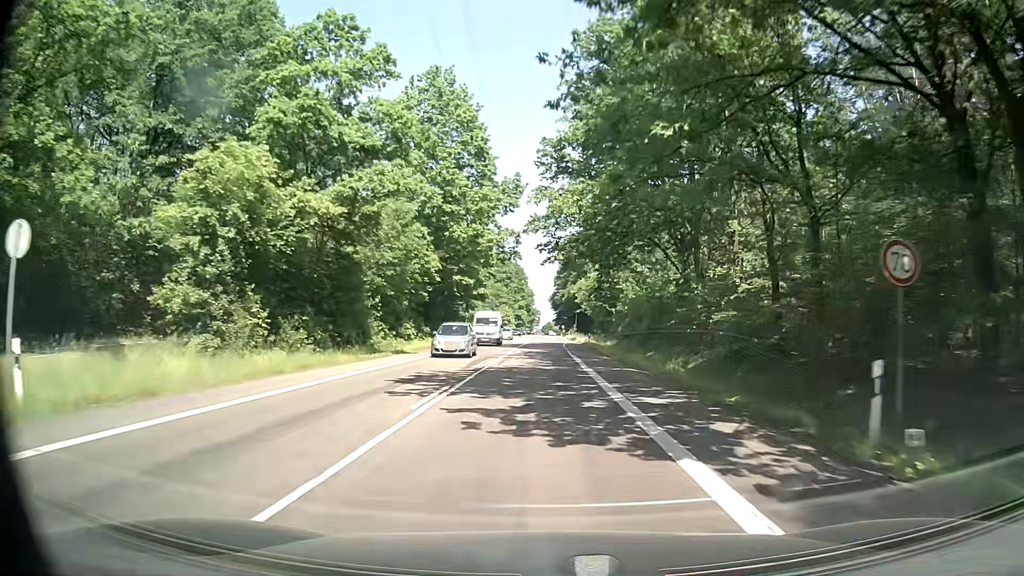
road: secondary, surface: asphalt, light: Day
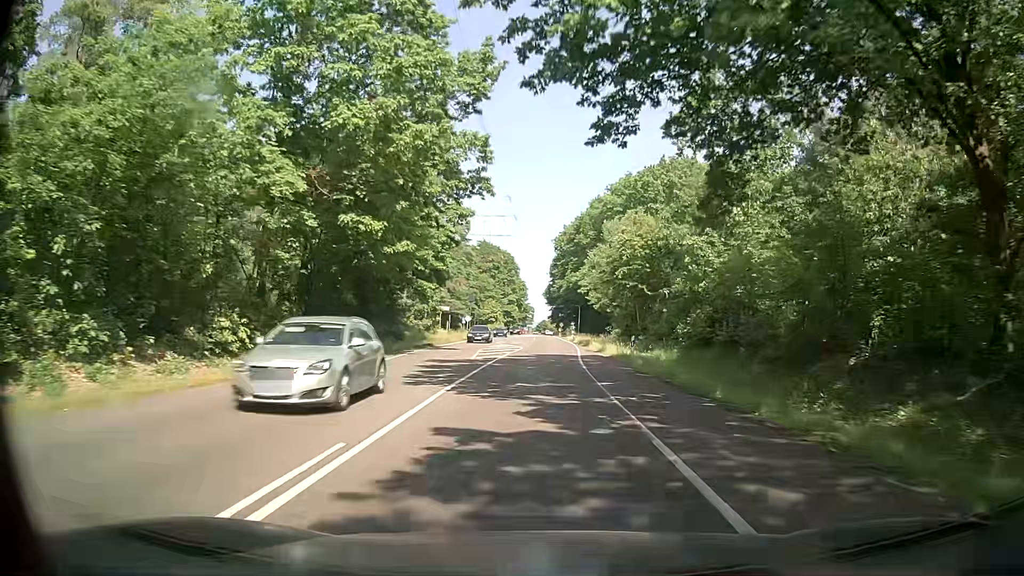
(+0.6, +30.9) m; +1°
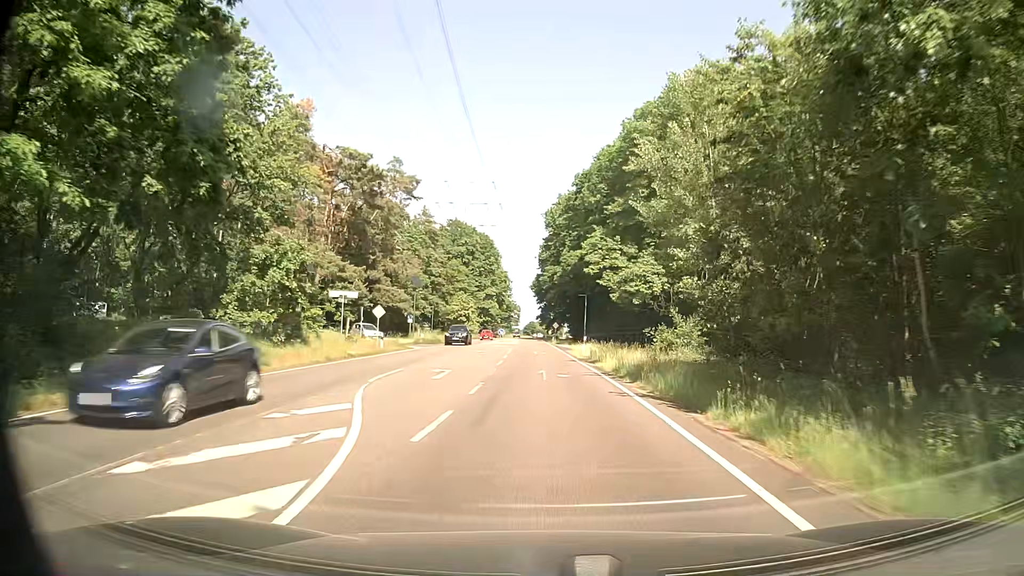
(+0.7, +38.9) m; +2°
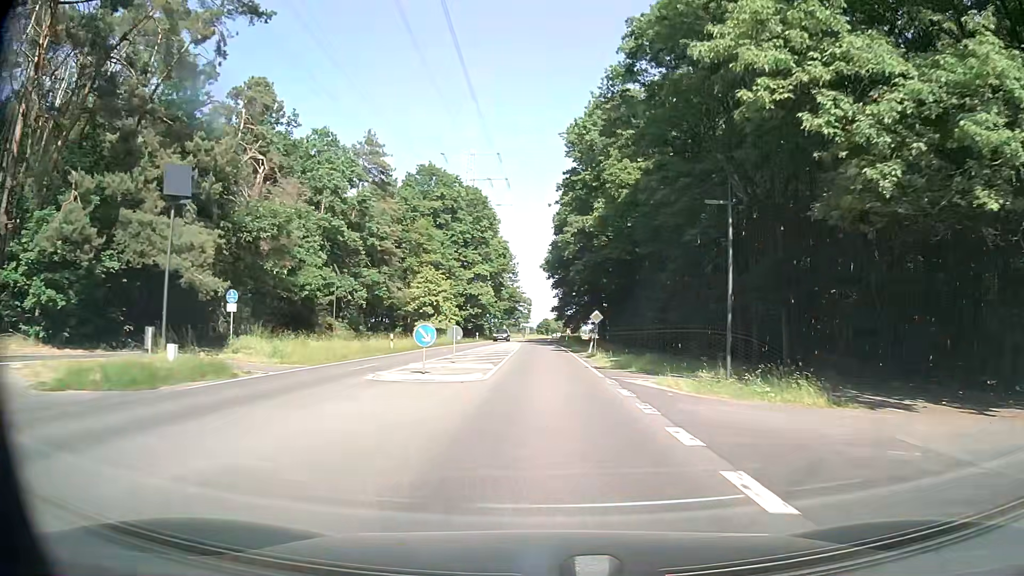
(-1.1, +49.0) m; -2°
